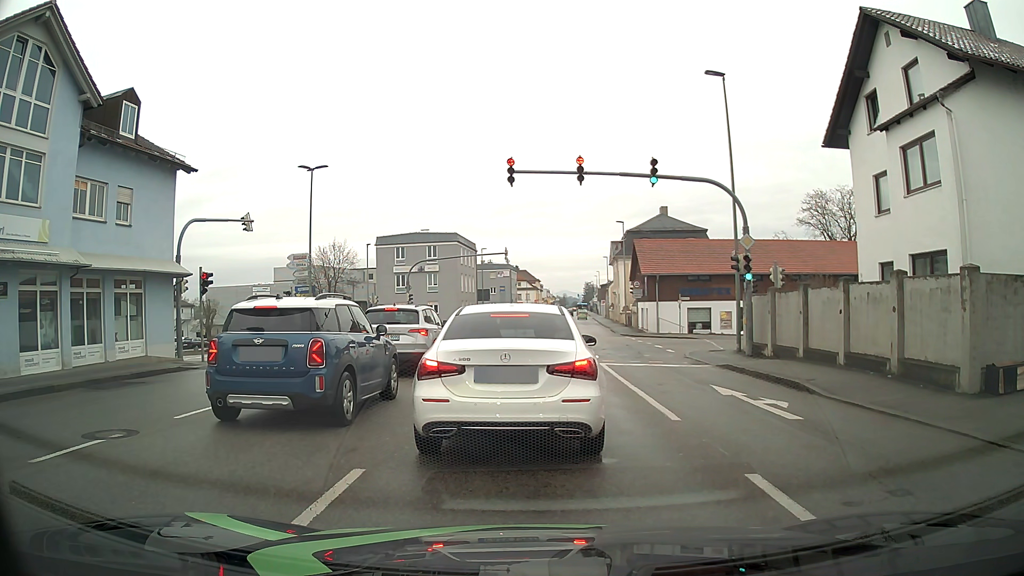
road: tertiary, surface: asphalt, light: Day
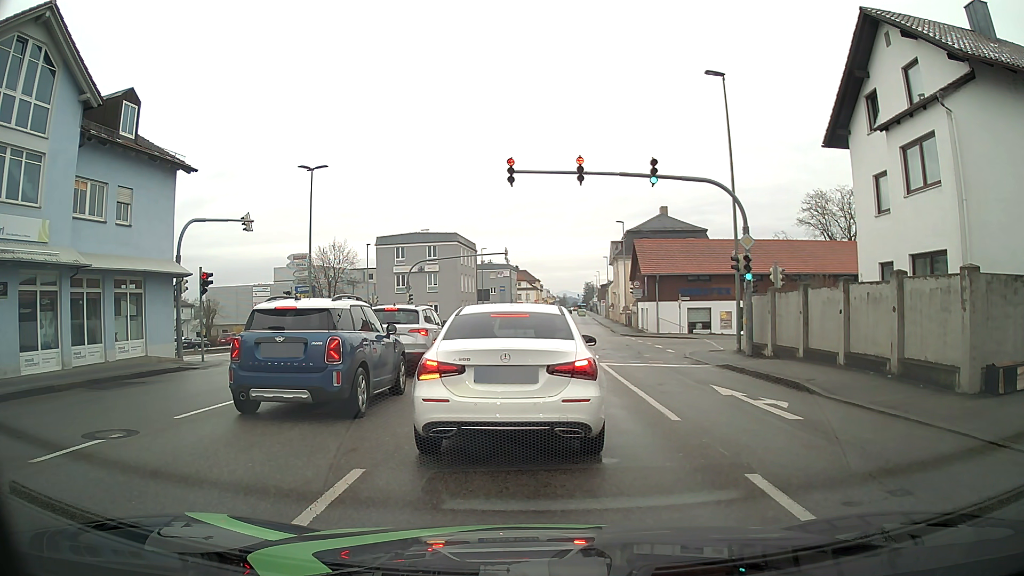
(0.0, 0.0) m; 0°
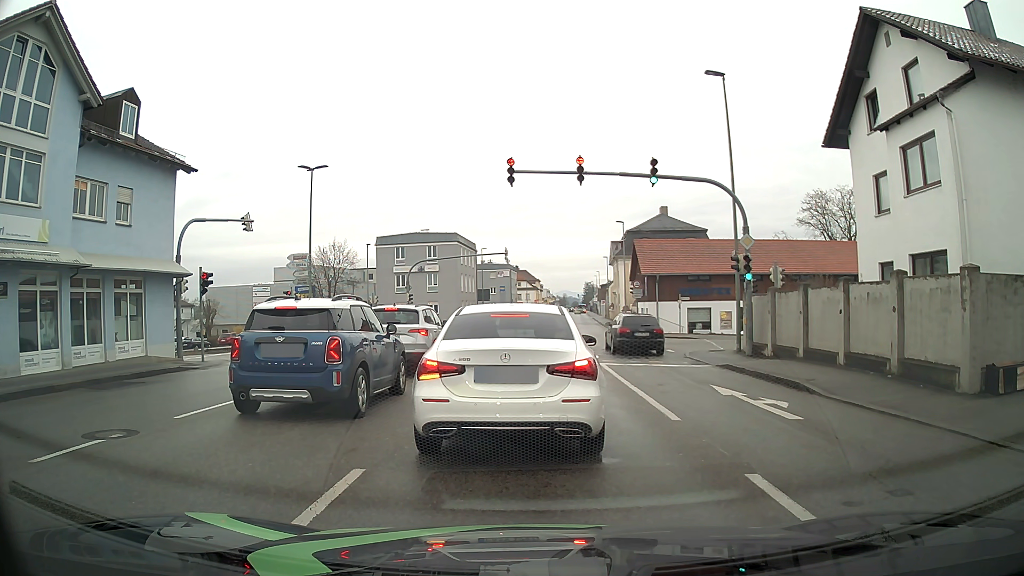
(0.0, 0.0) m; 0°
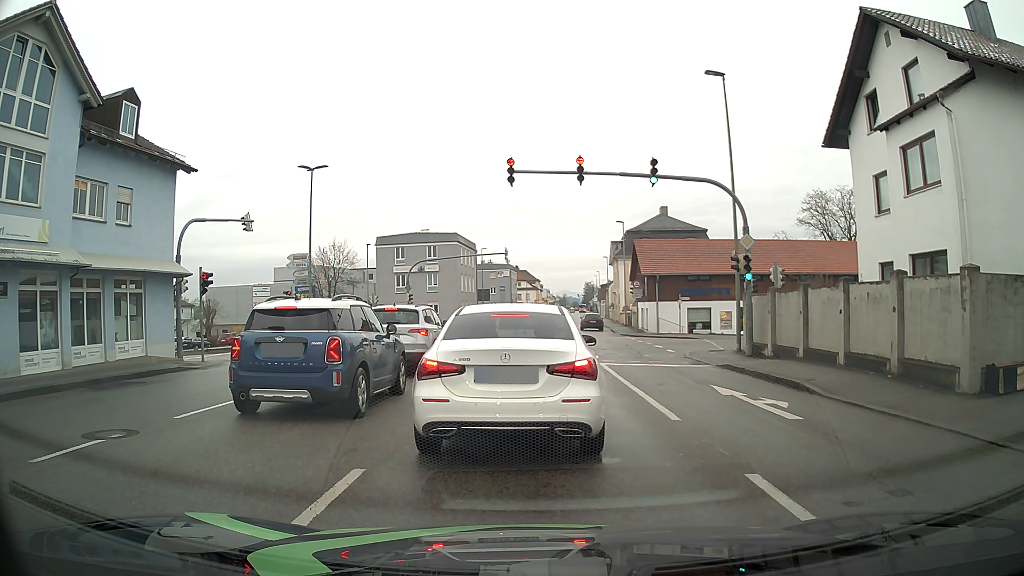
(0.0, 0.0) m; 0°
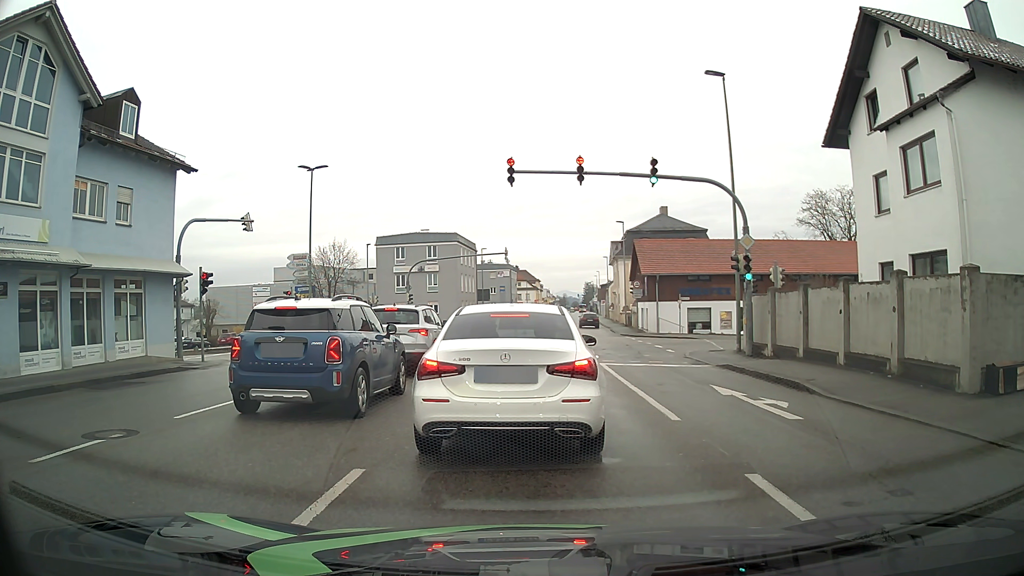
(0.0, 0.0) m; 0°
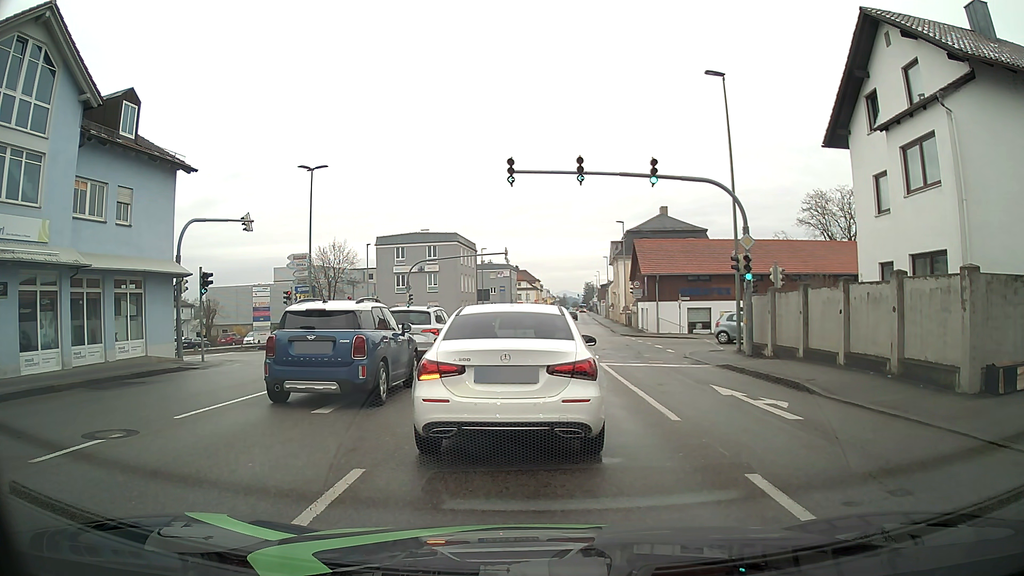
(0.0, 0.0) m; 0°
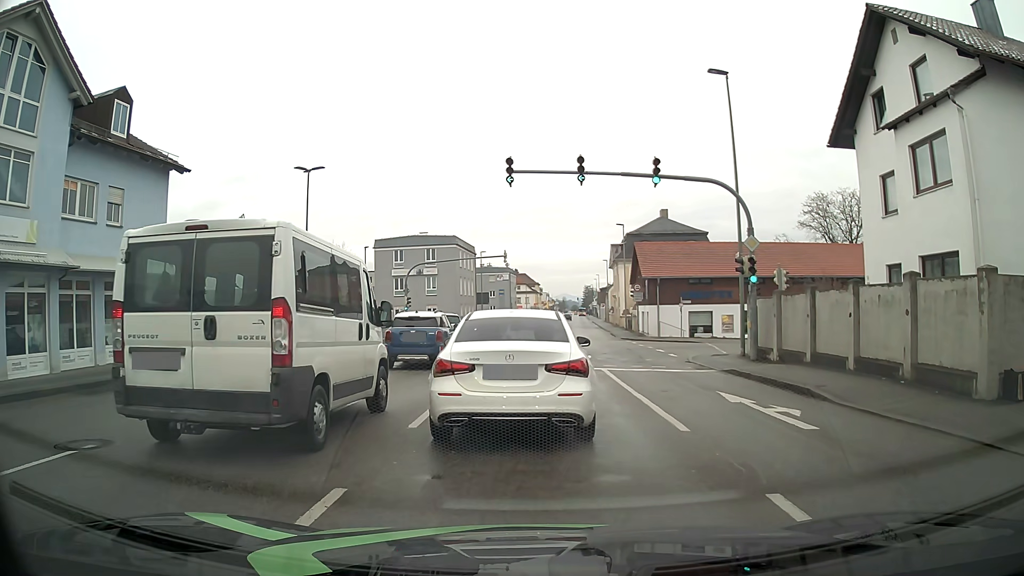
(0.0, +0.6) m; 0°
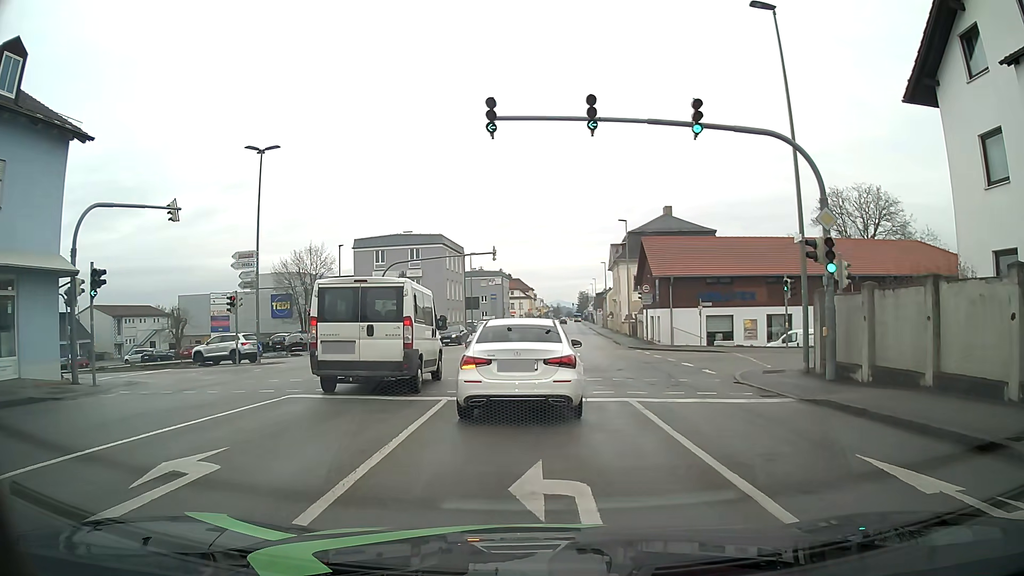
(+0.3, +6.6) m; +2°
(0, +10) (0, +20) (-1, +30) (-8, +37) (-18, +39) (-27, +39) (-37, +39) (-47, +39) (-57, +39) (-67, +39) m
